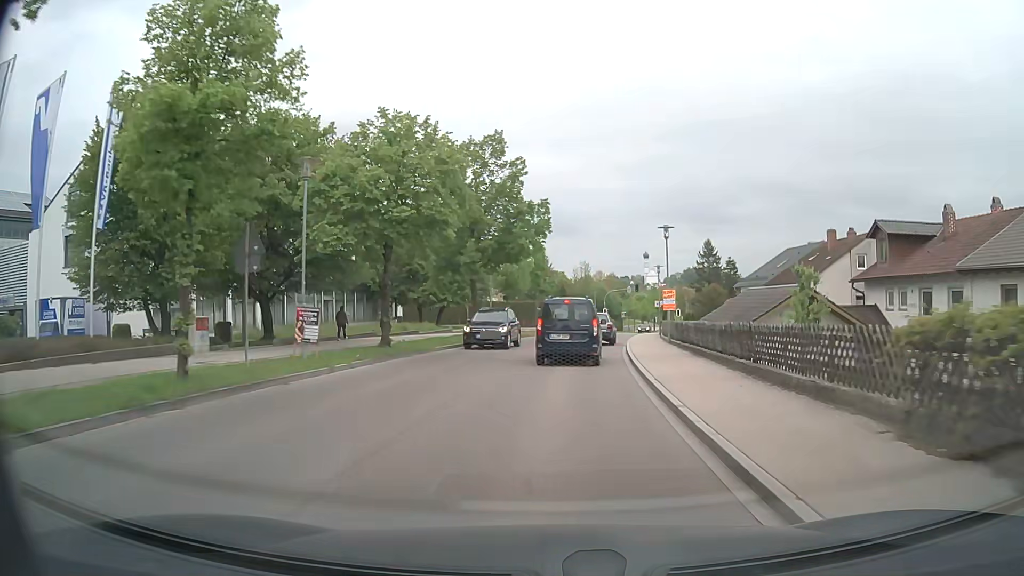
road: tertiary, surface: asphalt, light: Day
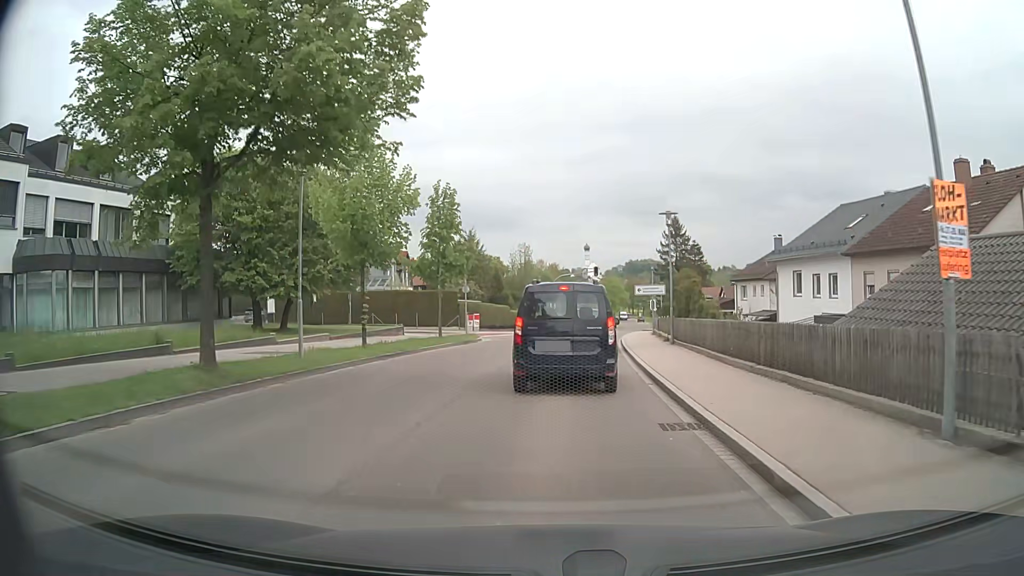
(+1.1, +23.5) m; +5°
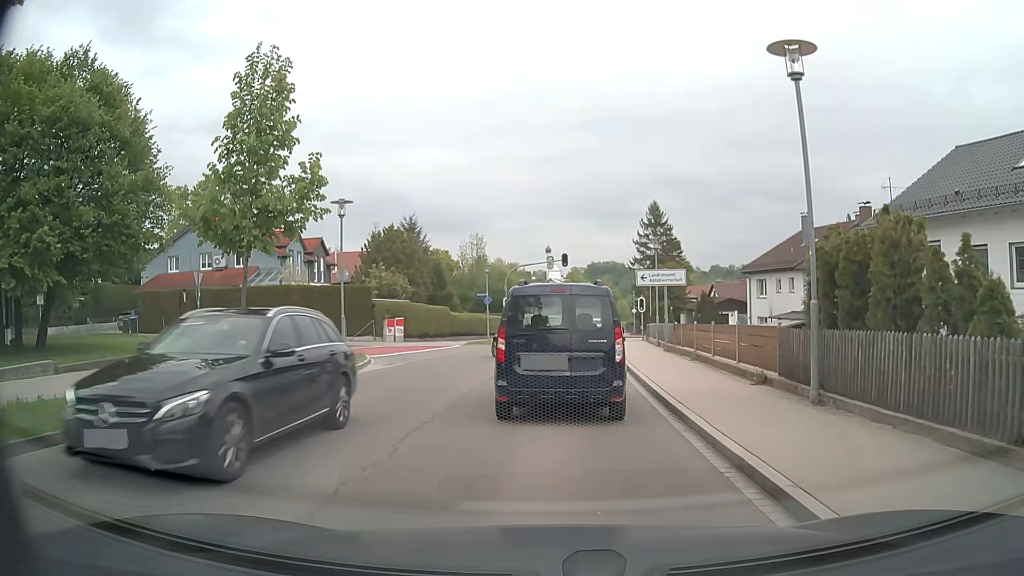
(+0.6, +16.6) m; +4°
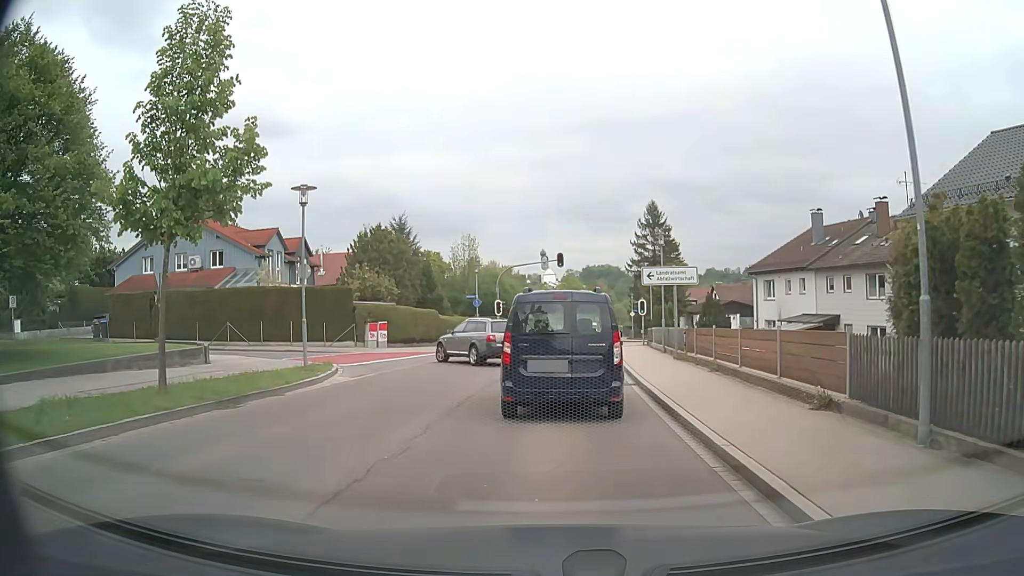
(0.0, +3.2) m; 0°
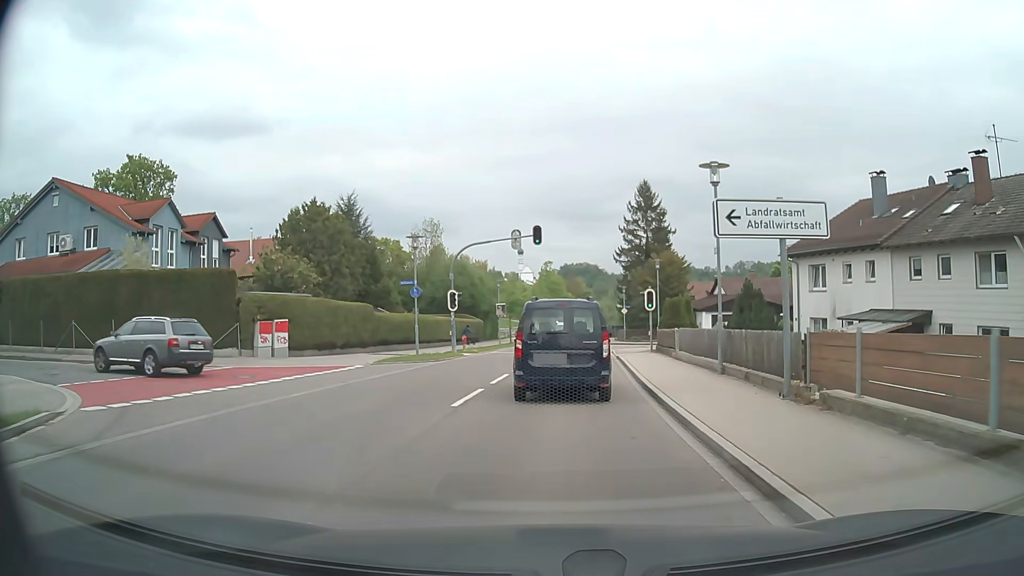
(+0.2, +13.1) m; +2°
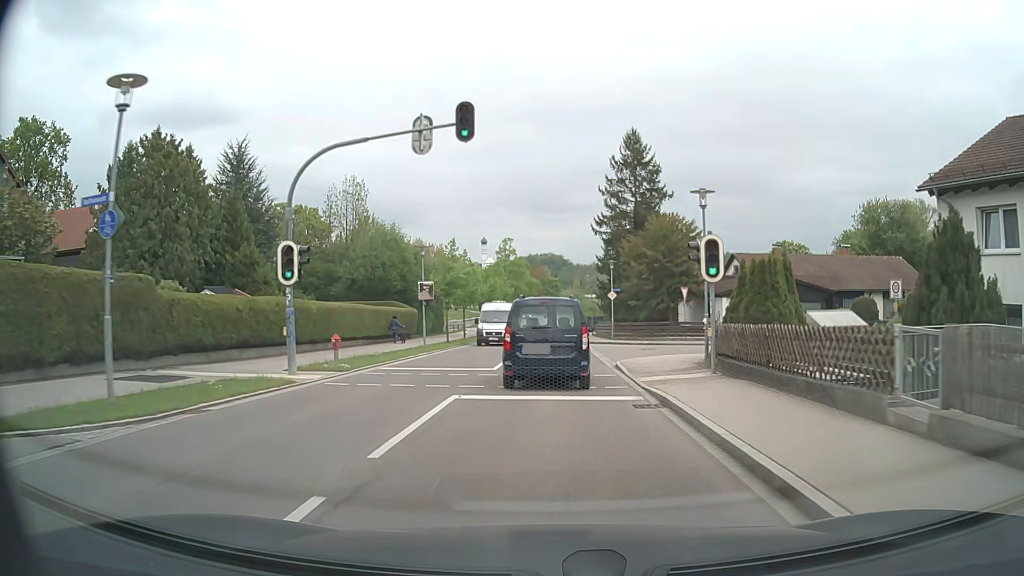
(+0.5, +19.1) m; +2°
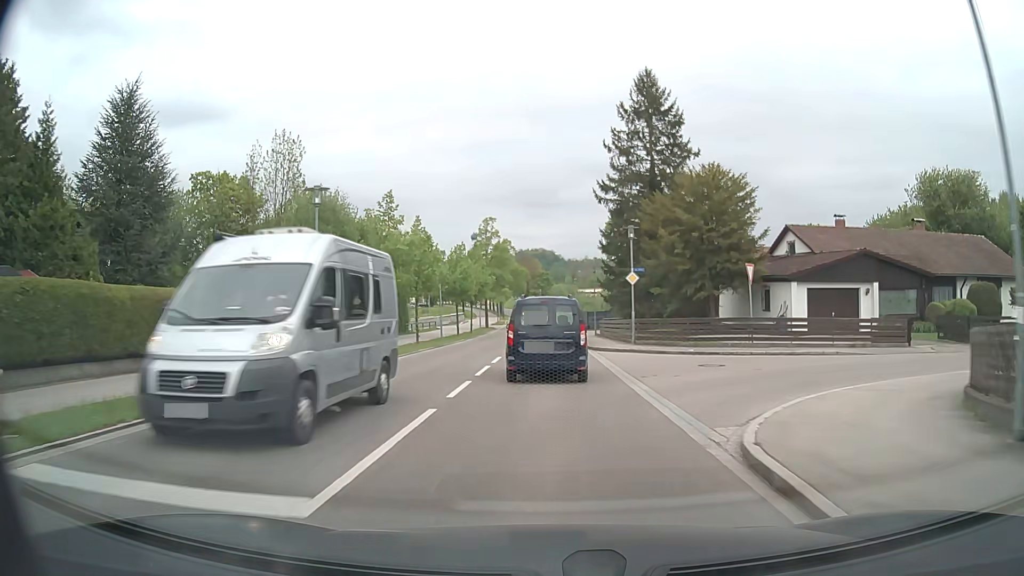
(+0.2, +14.5) m; +1°
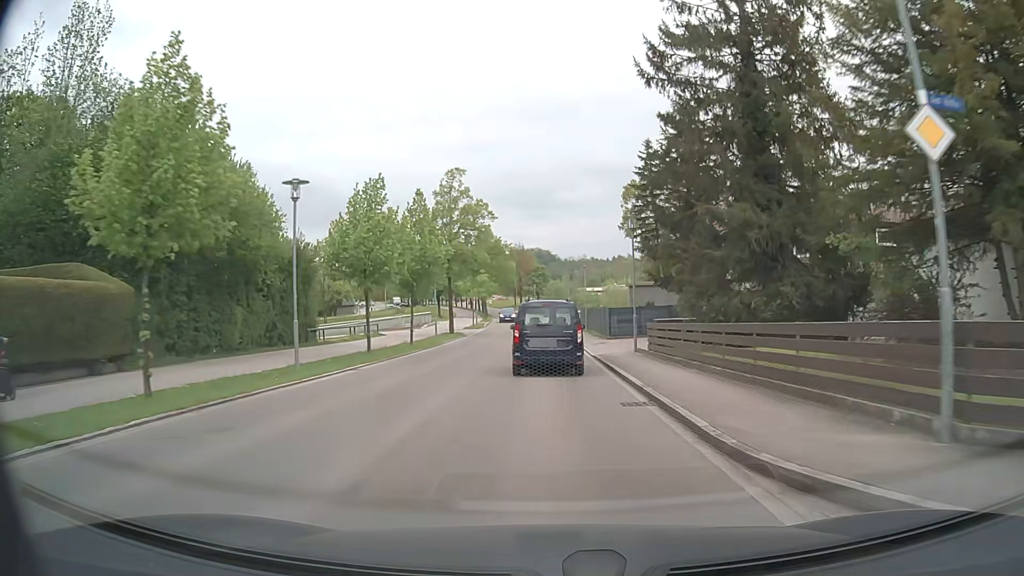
(+0.1, +23.6) m; 0°
(0, +10) (0, +20) (0, +30) (0, +40) (0, +50) (0, +60) (-1, +70) (-1, +80) (-1, +90) (-2, +100) m
